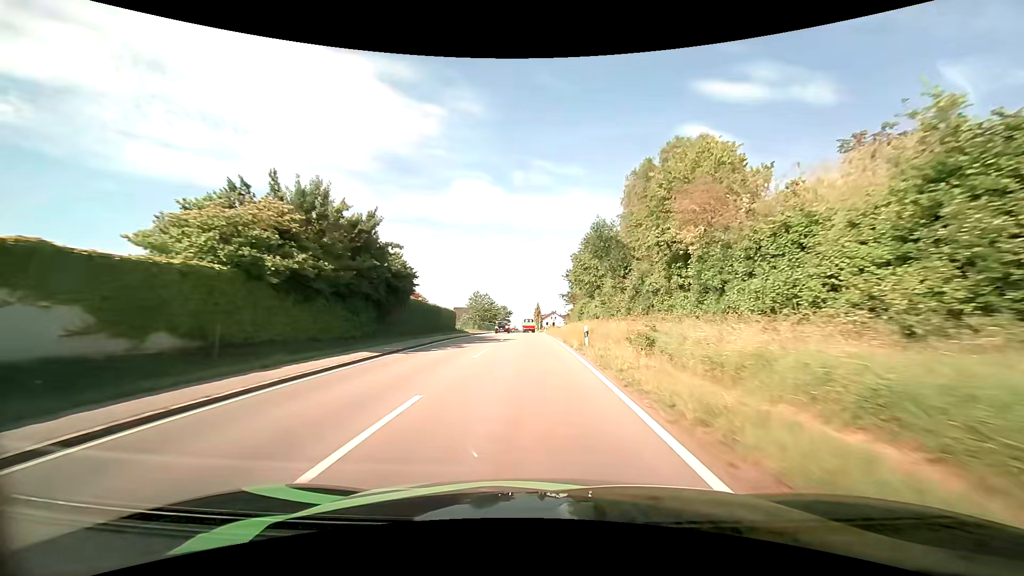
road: tertiary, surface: asphalt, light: Day
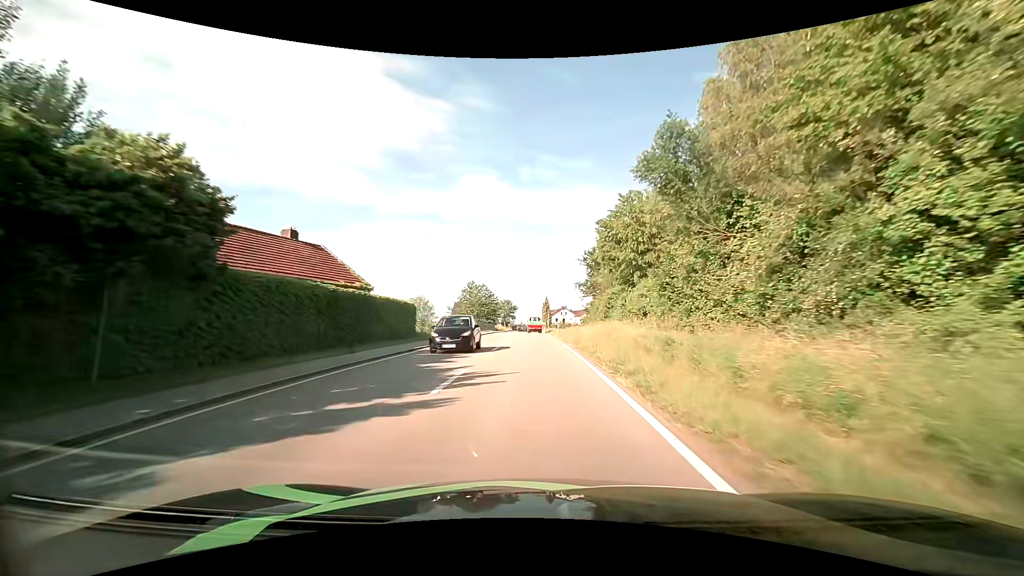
(-0.1, +19.8) m; -1°
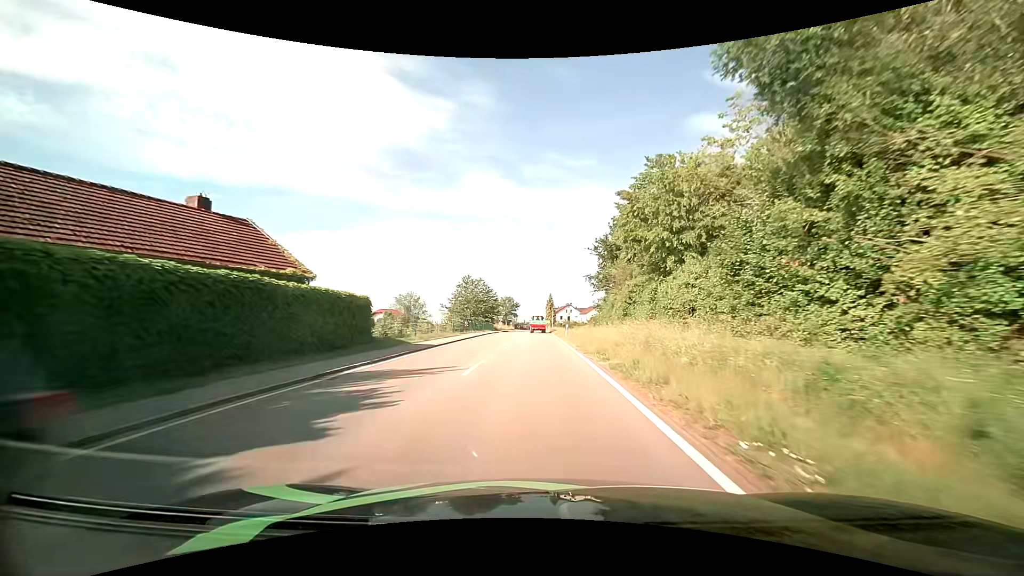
(0.0, +9.1) m; 0°
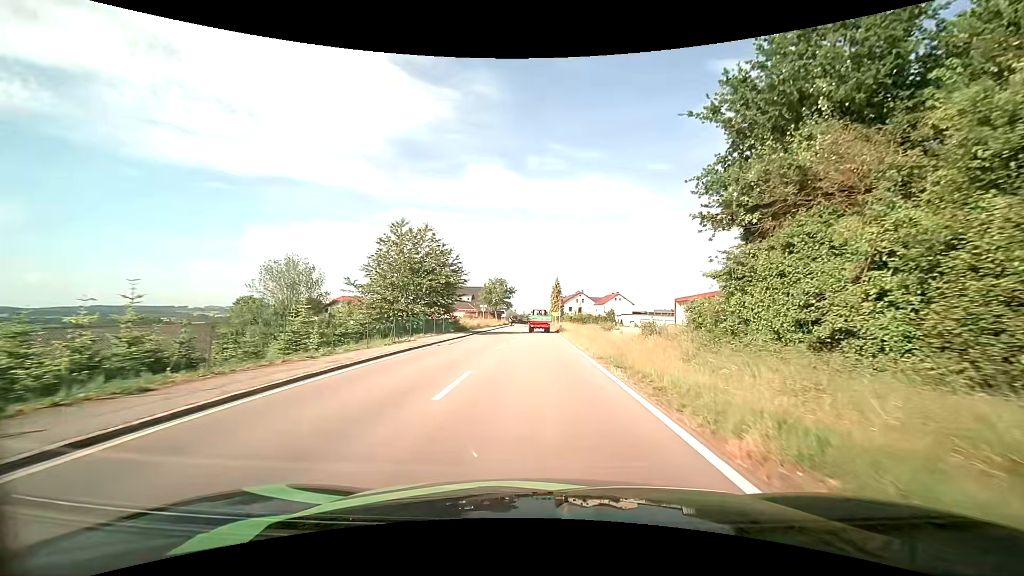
(-0.2, +38.9) m; 0°
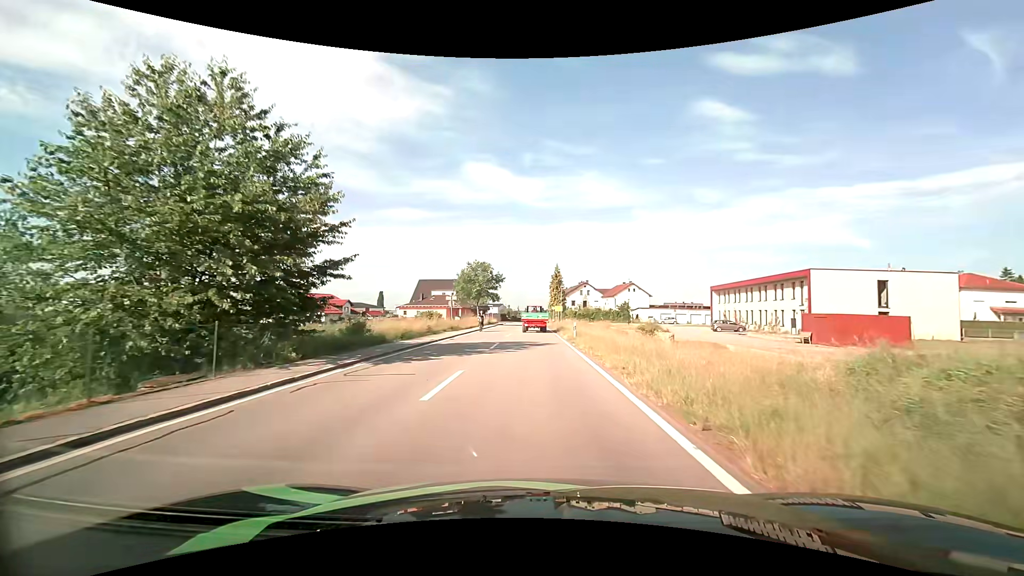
(+0.2, +23.9) m; +1°
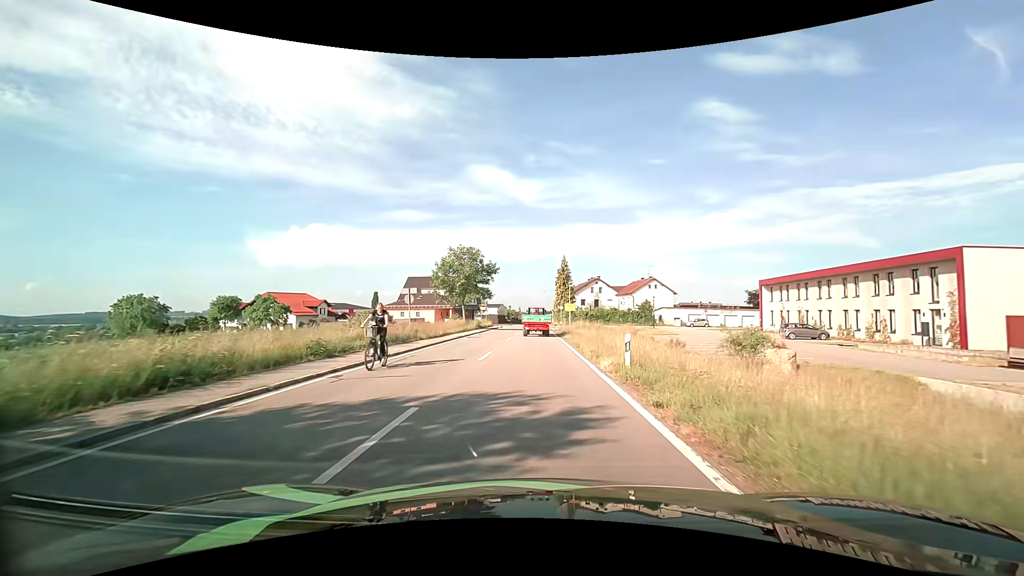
(0.0, +16.7) m; 0°
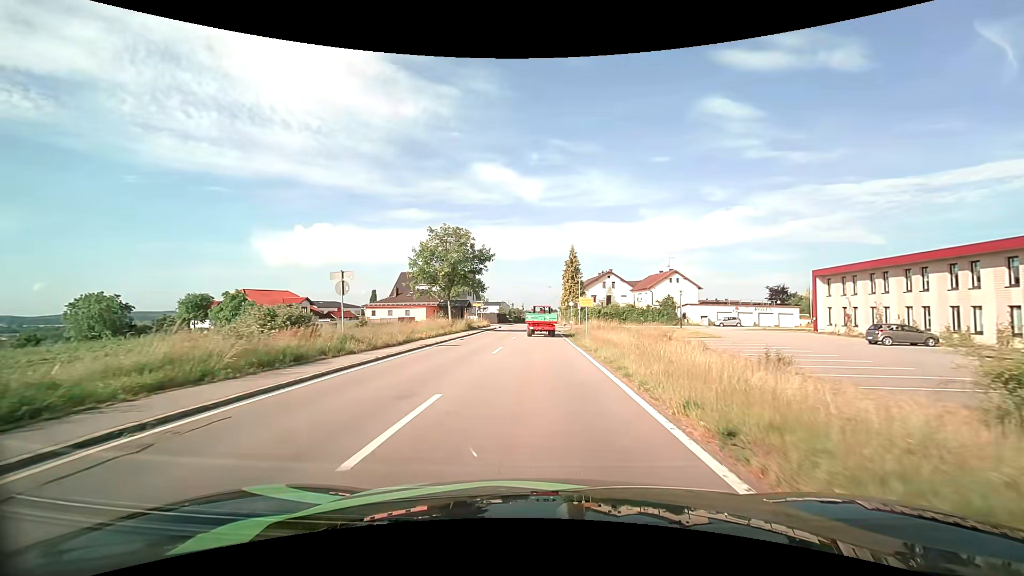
(0.0, +11.3) m; 0°
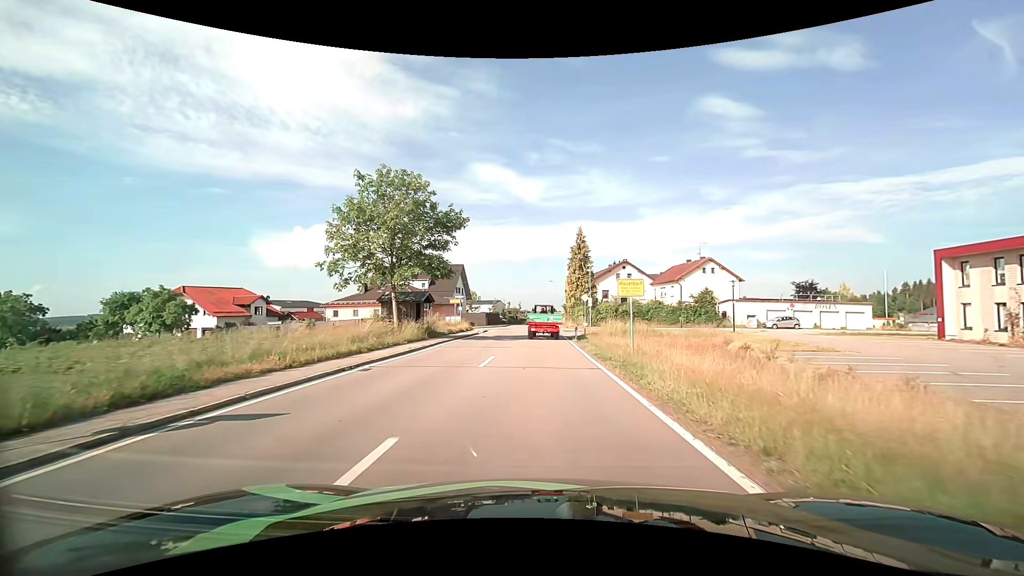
(0.0, +16.5) m; 0°
(0, +10) (0, +20) (0, +30) (0, +40) (0, +50) (0, +60) (0, +70) (+1, +80) (+1, +90) (+1, +100) m
